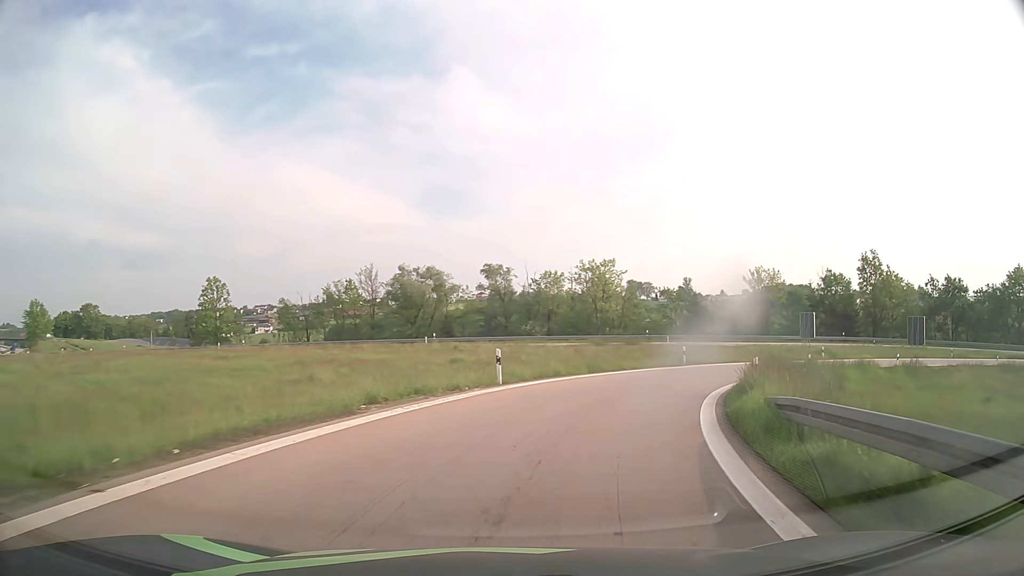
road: motorway_link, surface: asphalt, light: Day
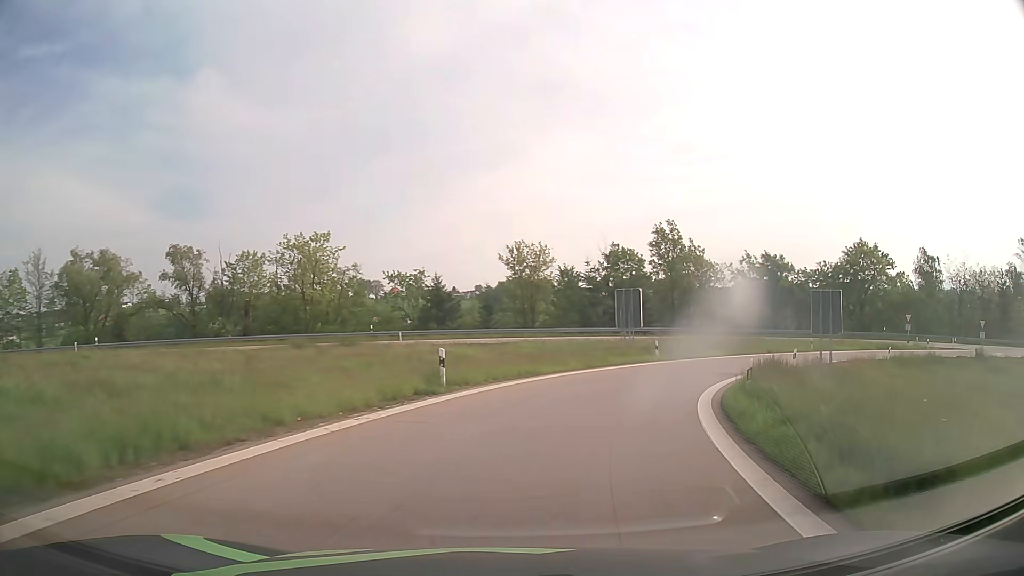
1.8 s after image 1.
(+4.1, +20.0) m; +23°
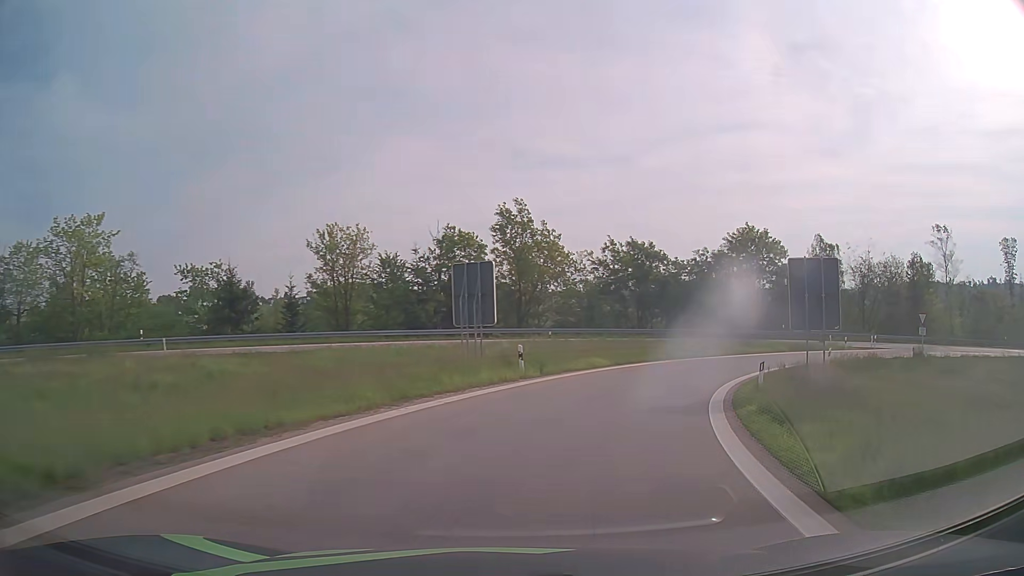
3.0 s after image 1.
(+1.6, +13.3) m; +14°
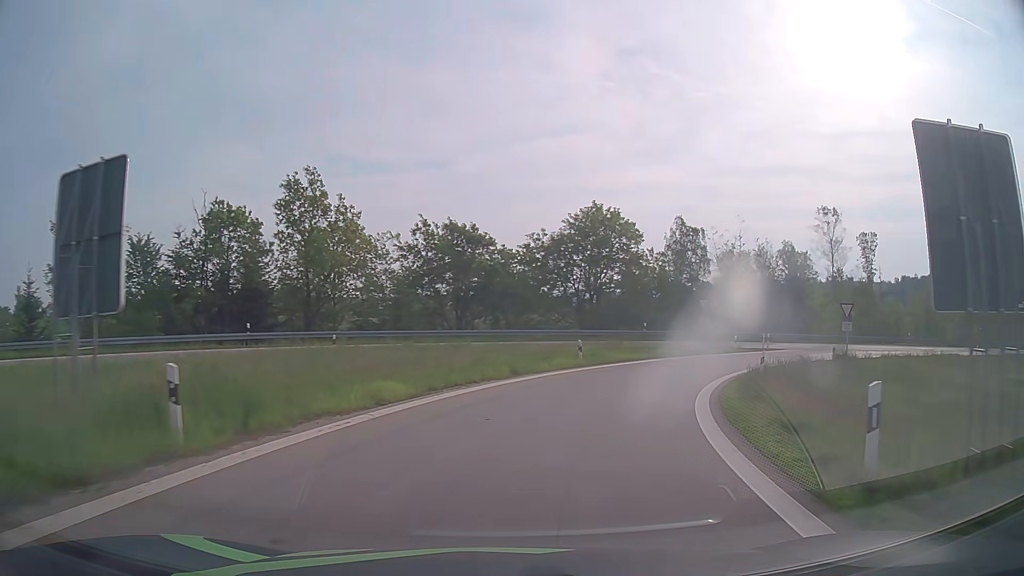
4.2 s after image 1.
(+1.8, +13.2) m; +16°
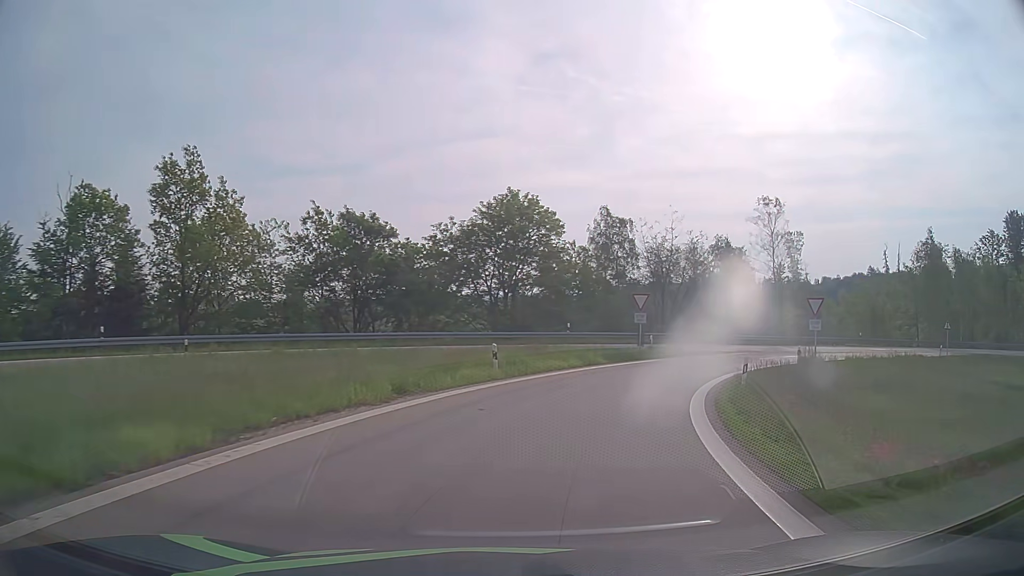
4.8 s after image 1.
(+0.4, +6.7) m; +8°
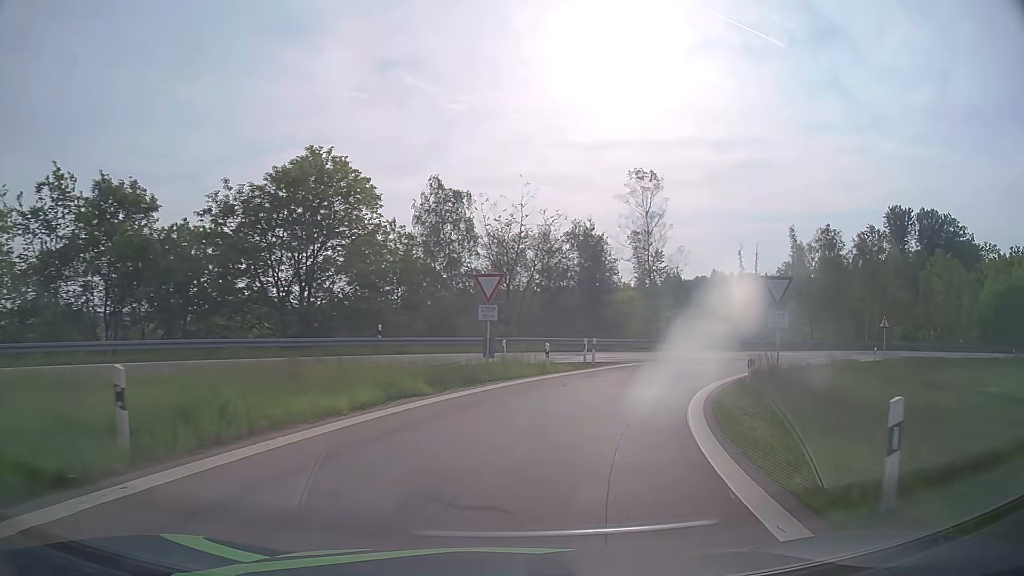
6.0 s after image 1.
(+1.7, +13.4) m; +14°
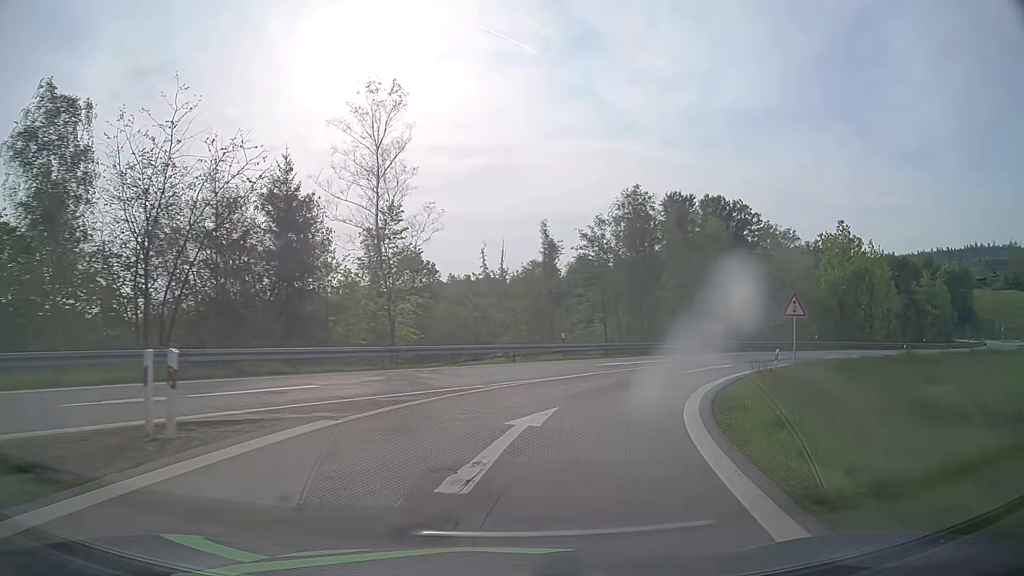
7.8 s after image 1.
(+4.0, +20.1) m; +23°
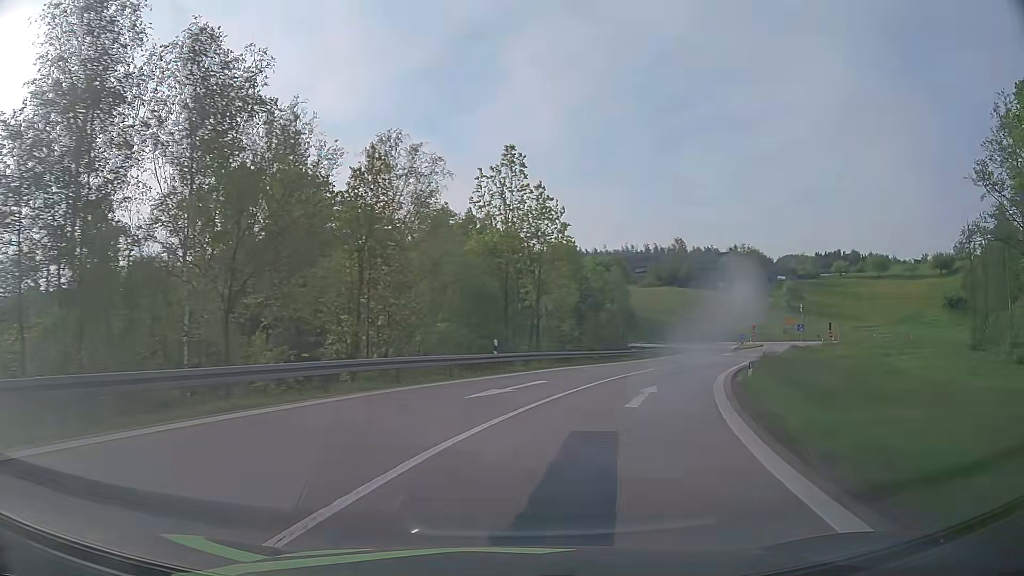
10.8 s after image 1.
(+10.3, +32.2) m; +36°
(+1, +10) (+3, +20) (+7, +29) (+11, +38) (+15, +47) (+19, +56) (+24, +65) (+28, +74) (+33, +83) (+38, +92) m
